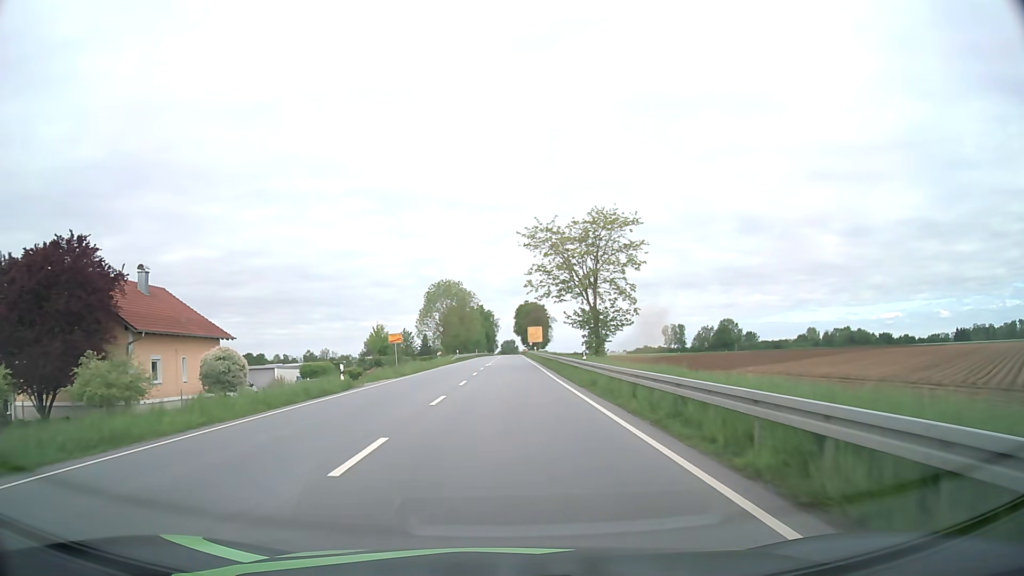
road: primary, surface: asphalt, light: Day
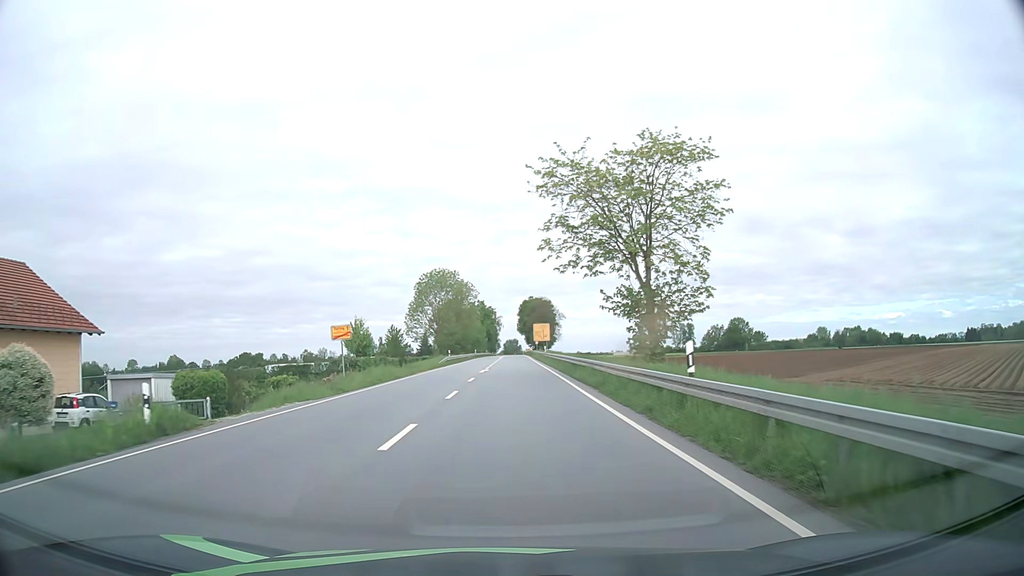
(0.0, +16.2) m; 0°
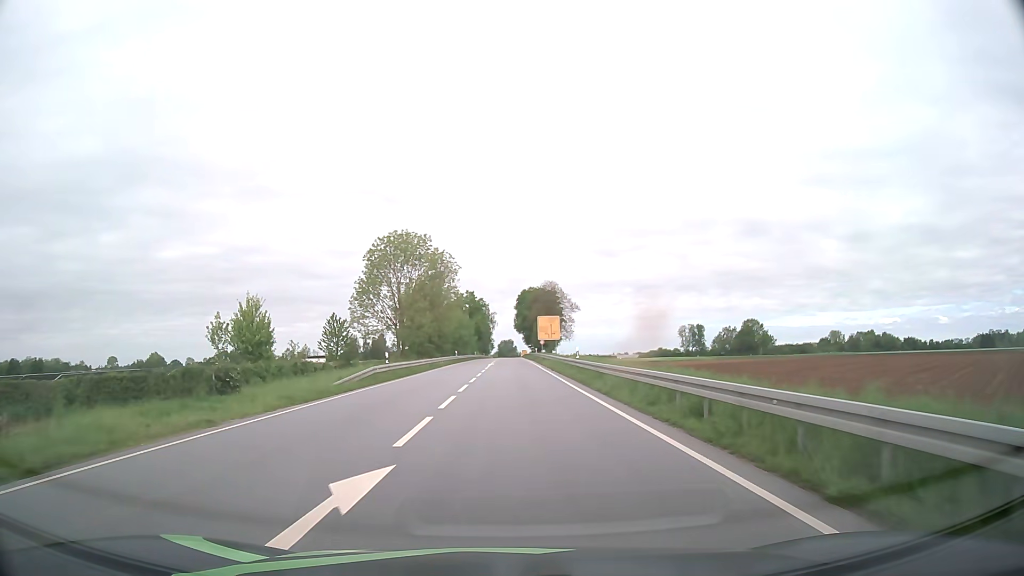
(0.0, +35.0) m; 0°
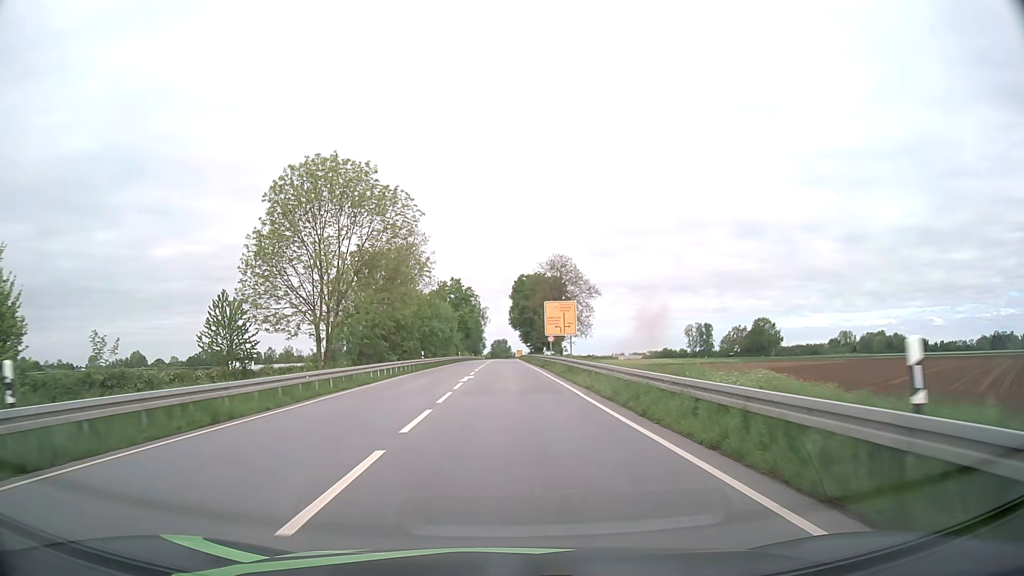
(+0.1, +29.0) m; 0°
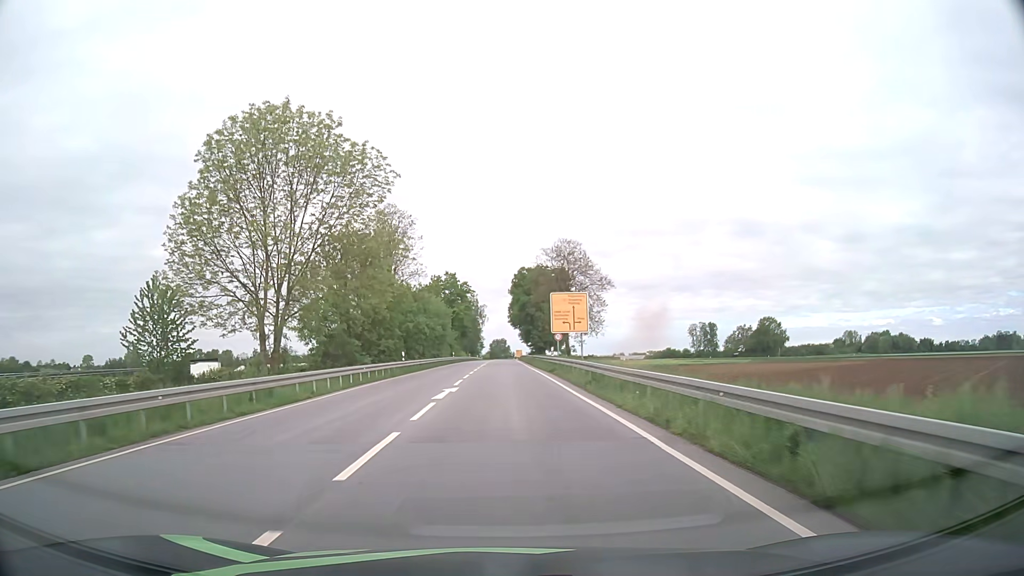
(0.0, +10.0) m; 0°
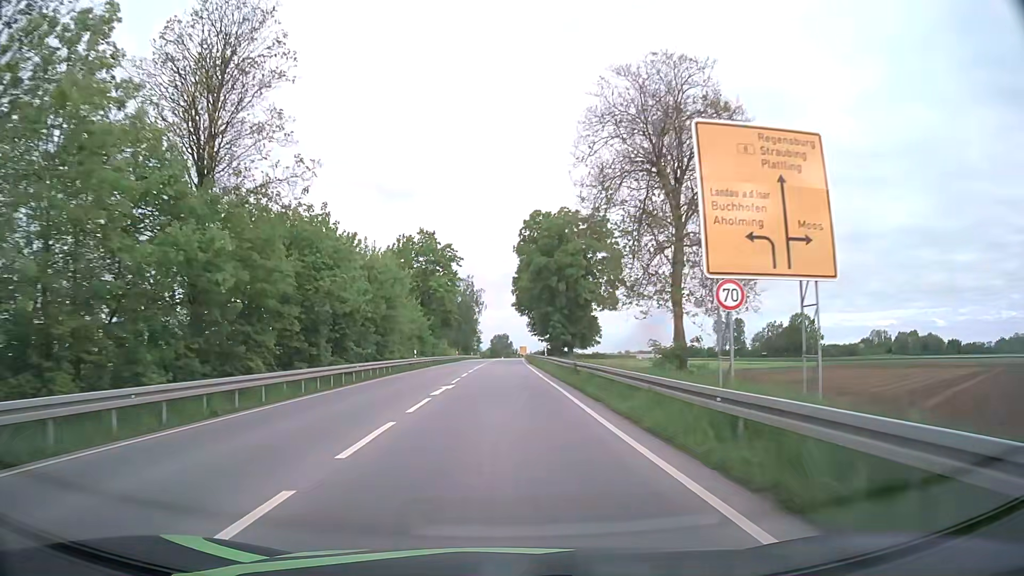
(0.0, +41.0) m; 0°
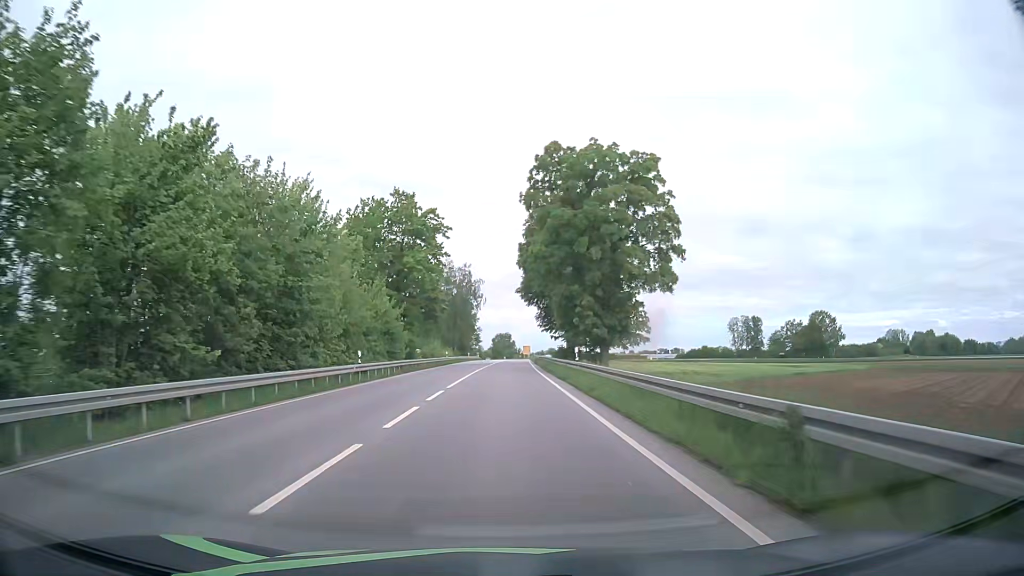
(-0.1, +21.0) m; 0°
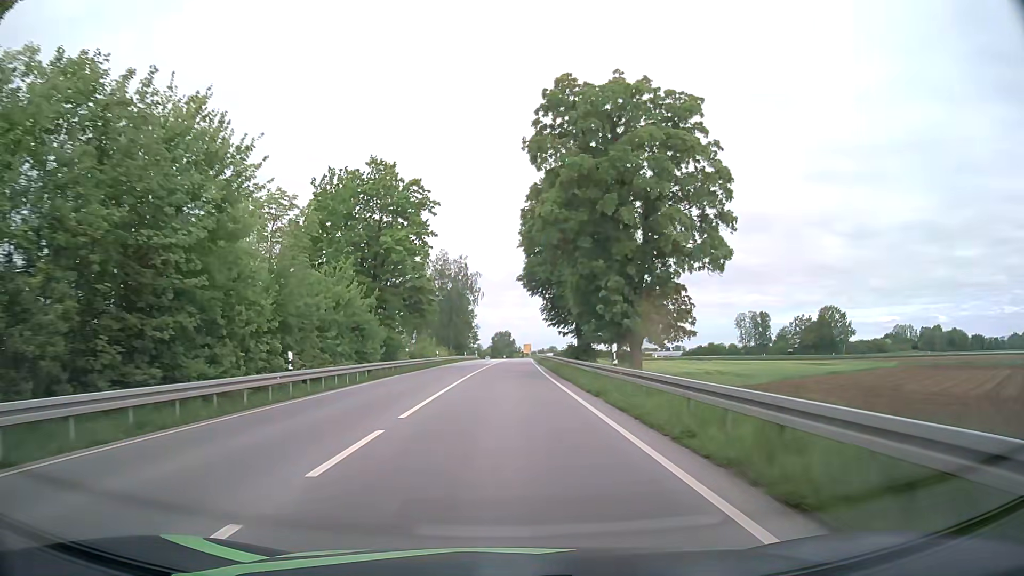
(0.0, +10.6) m; 0°
